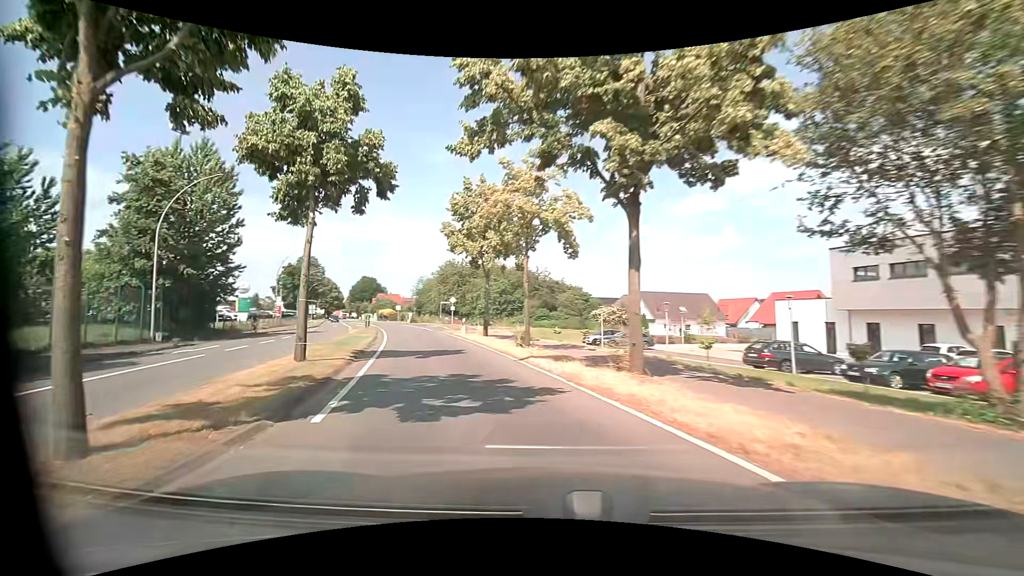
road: primary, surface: asphalt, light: Day
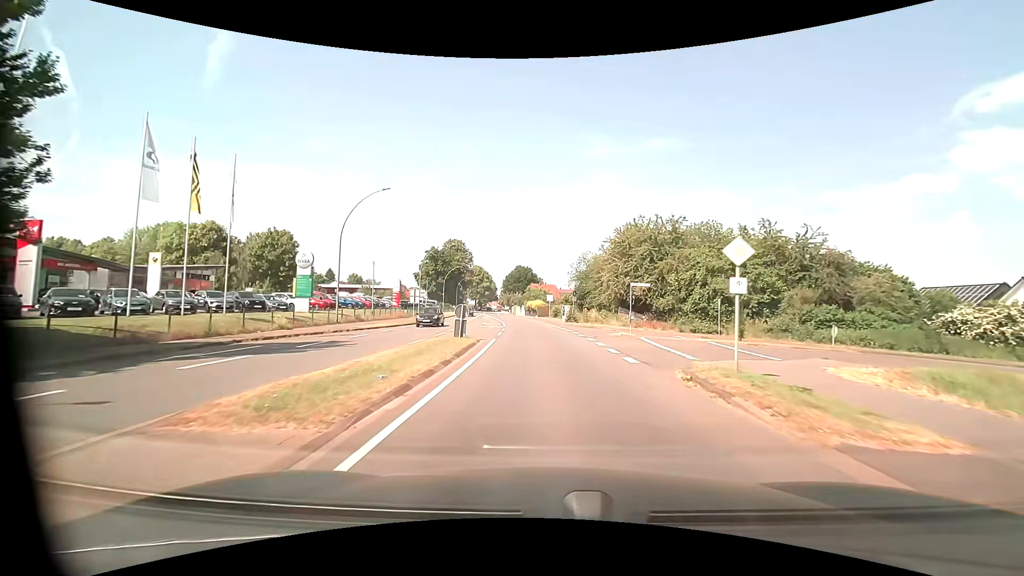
(-7.9, +31.1) m; -19°
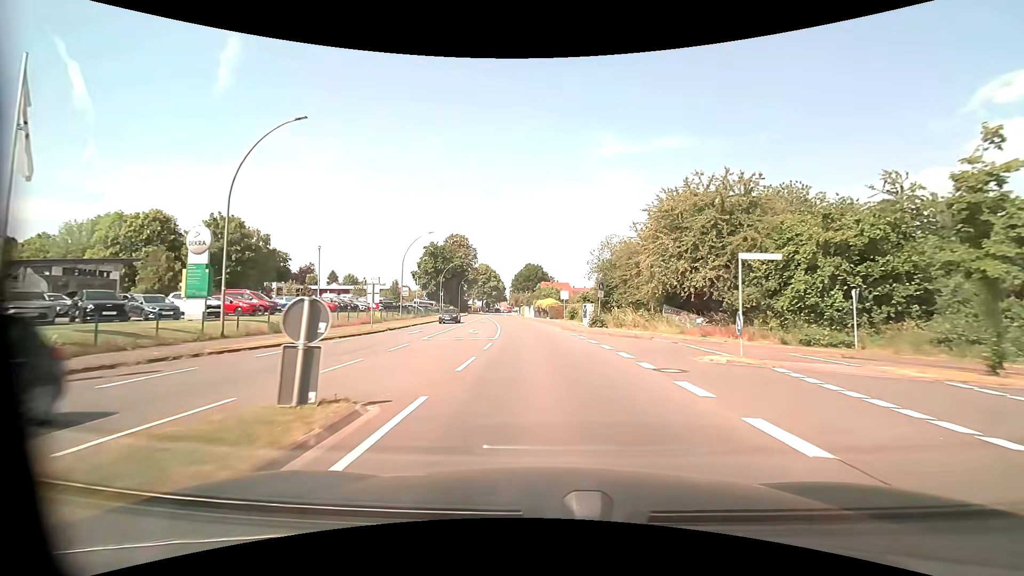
(-0.1, +14.5) m; -1°
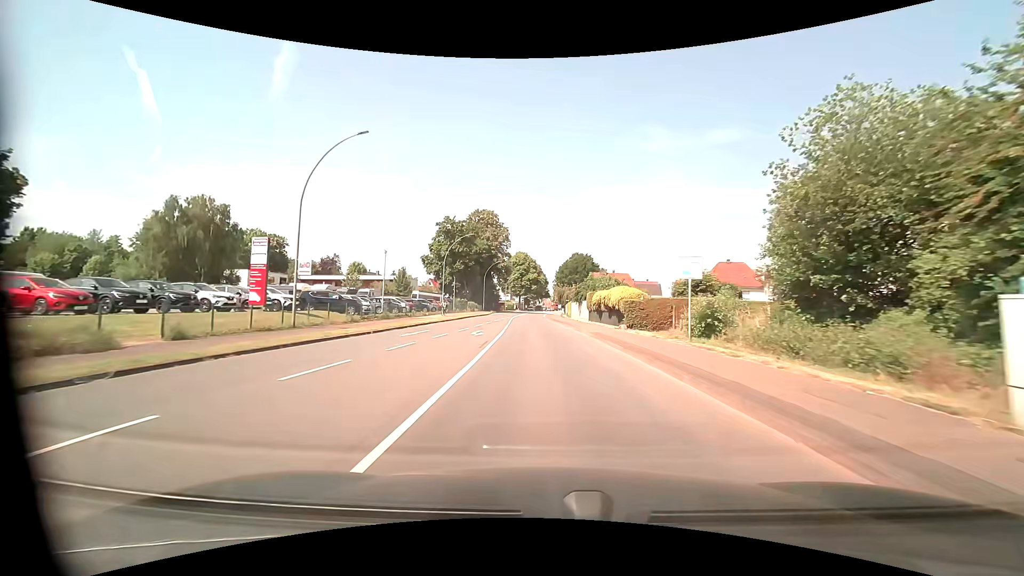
(-1.2, +33.0) m; -5°
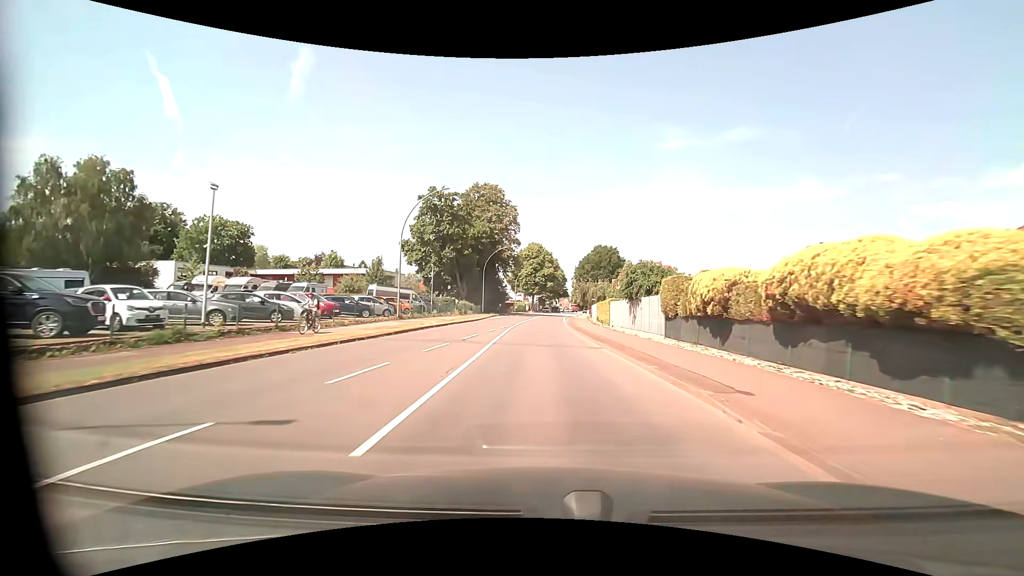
(-0.4, +24.5) m; -2°
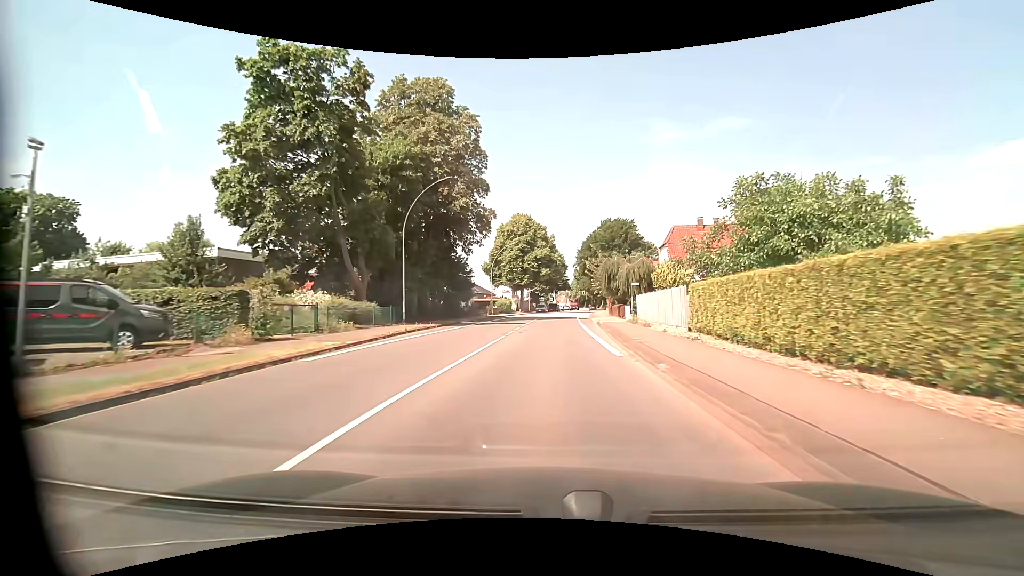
(-0.1, +40.5) m; 0°
